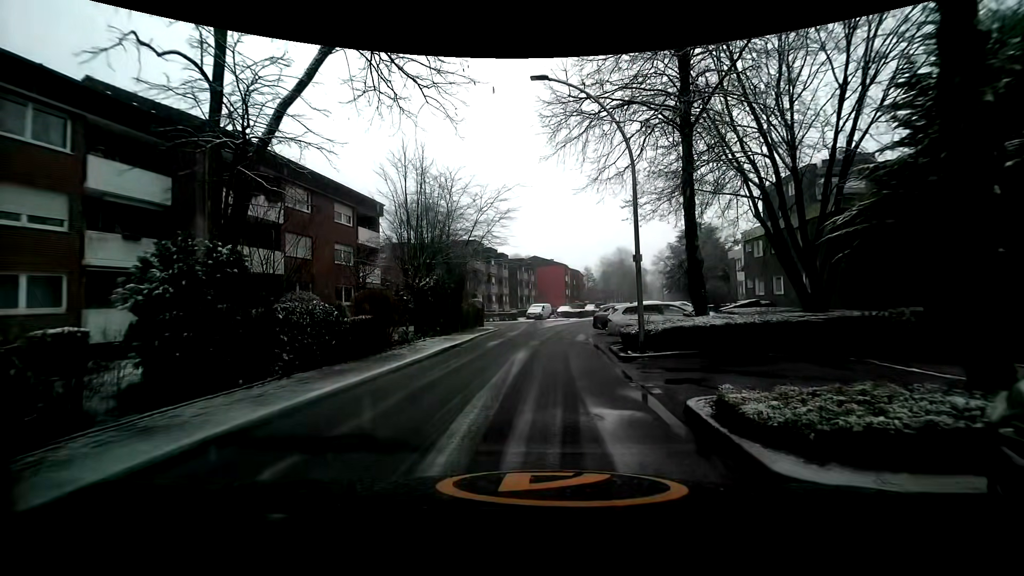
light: Day
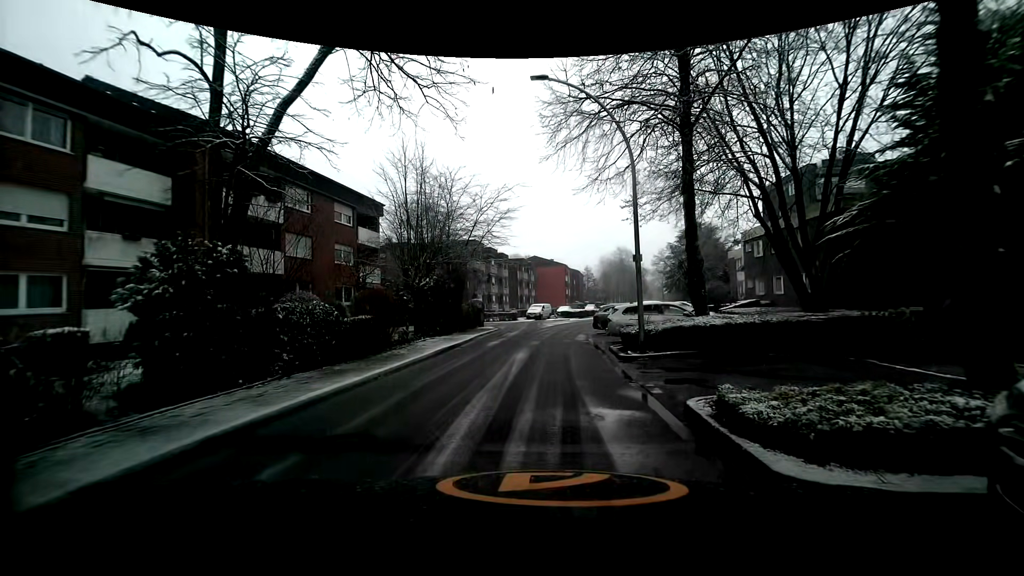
(0.0, 0.0) m; 0°
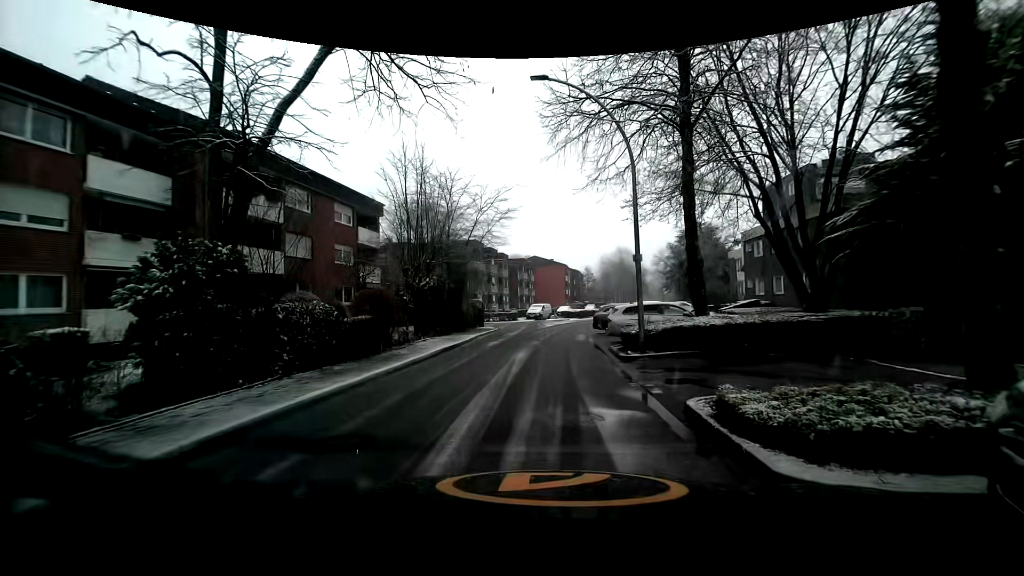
(0.0, 0.0) m; 0°
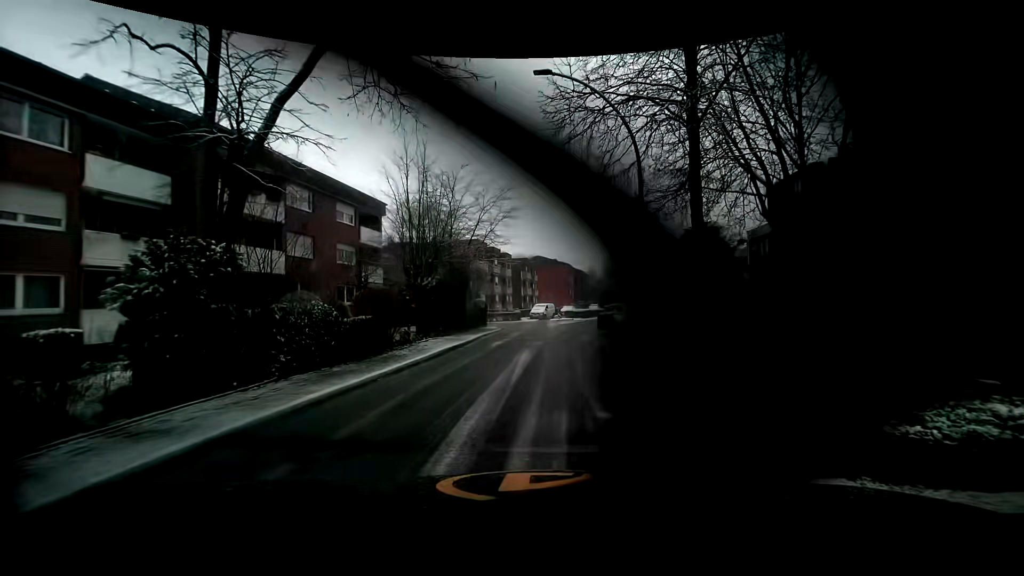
(0.0, +0.3) m; 0°
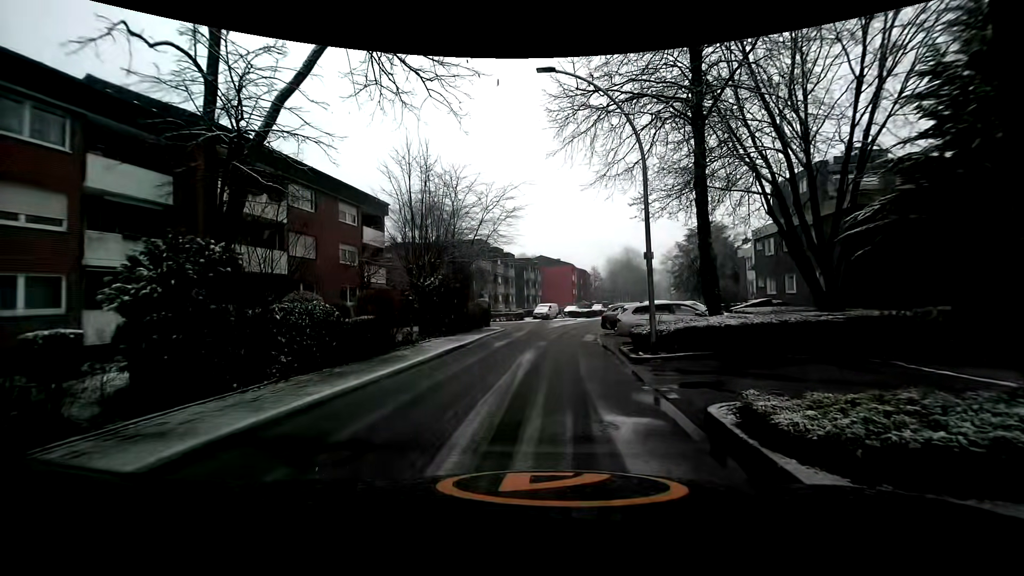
(0.0, +0.2) m; 0°
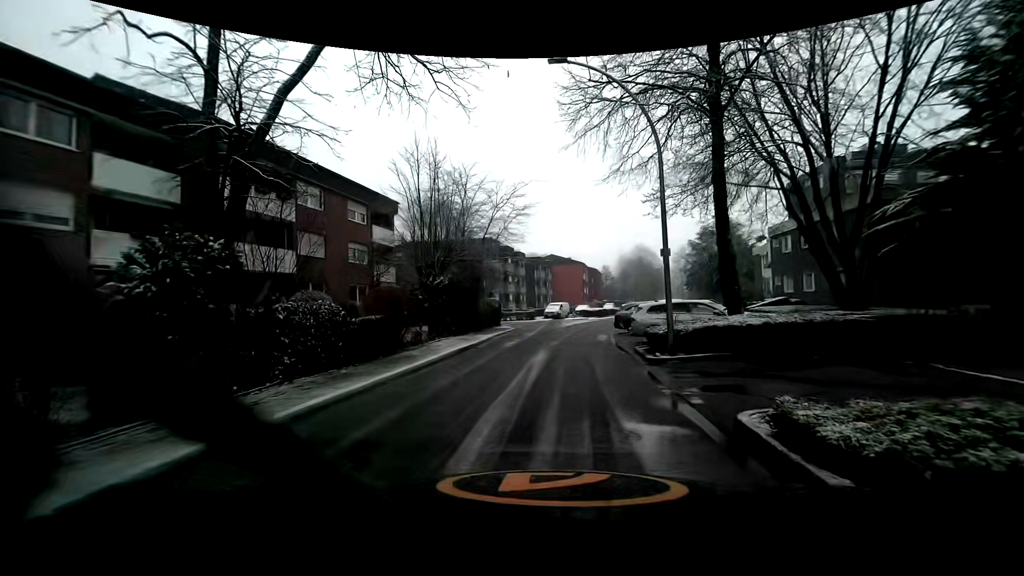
(0.0, +0.5) m; 0°
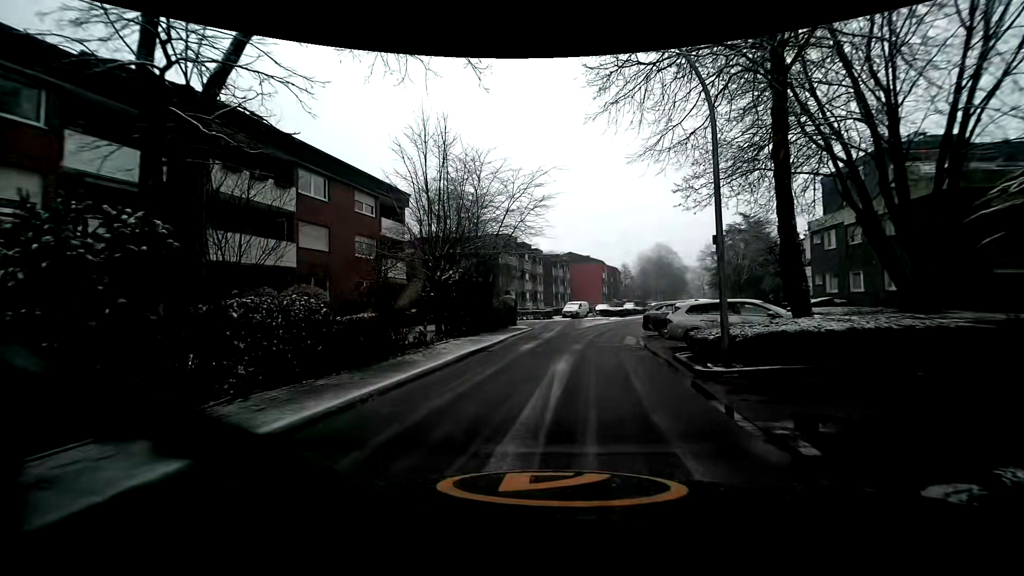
(0.0, +2.3) m; 0°
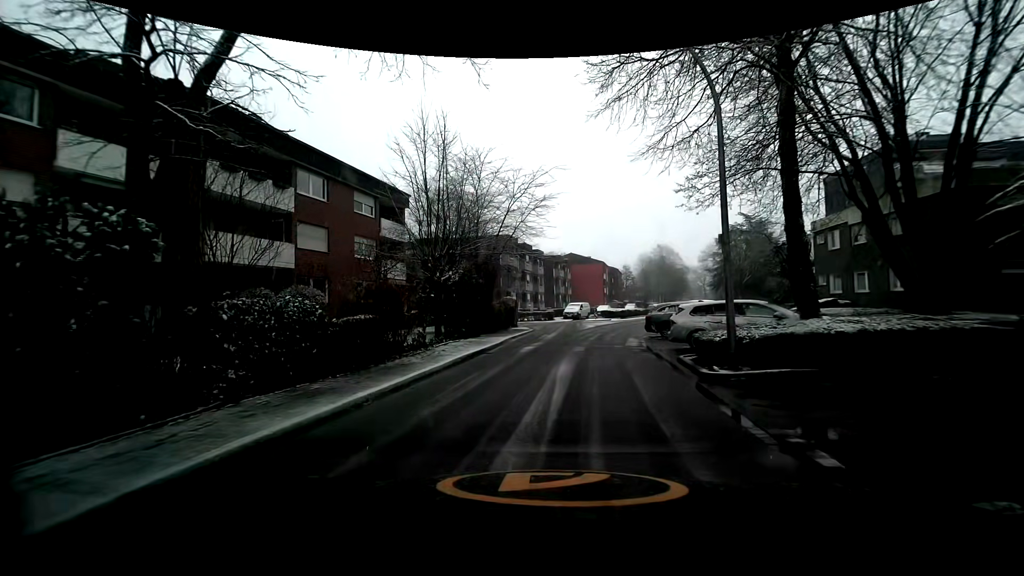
(0.0, +0.3) m; 0°
